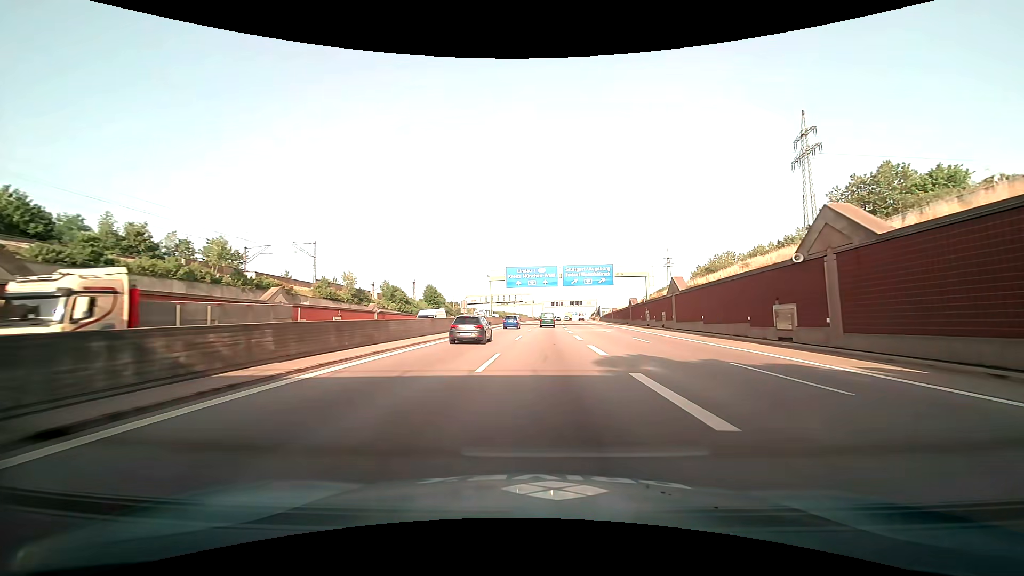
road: motorway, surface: asphalt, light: Day
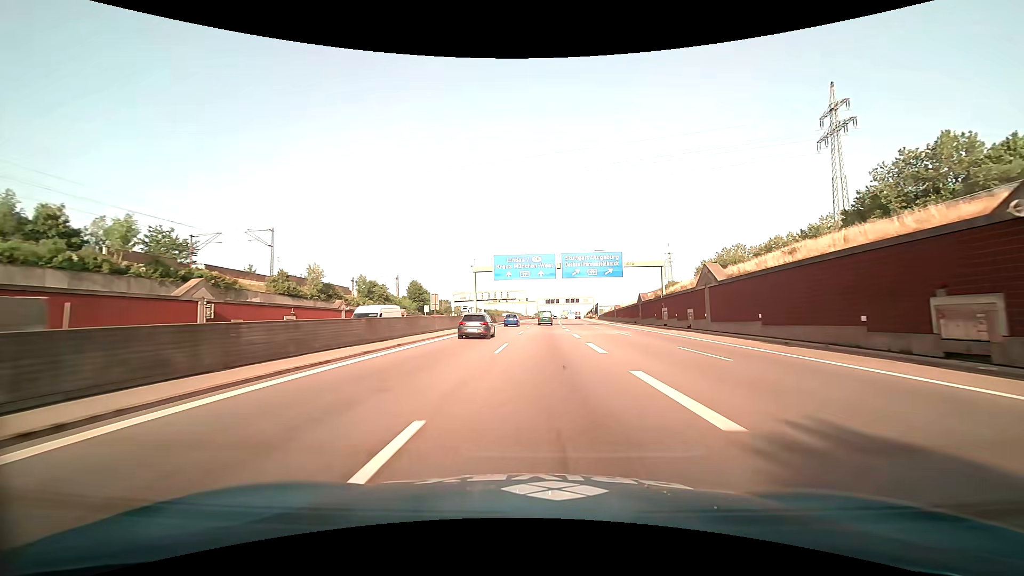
(-0.1, +12.0) m; -1°
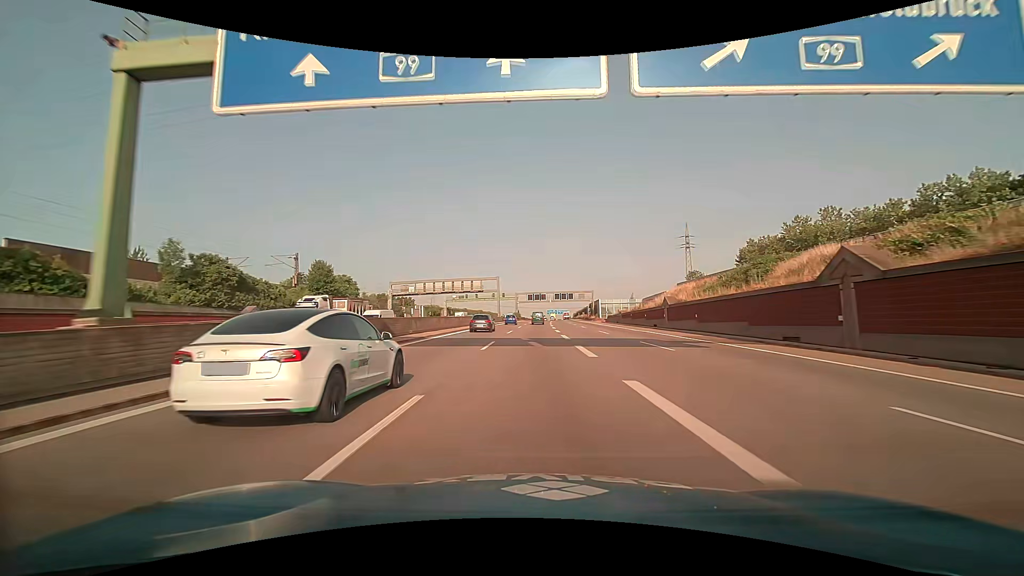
(+1.4, +50.2) m; +3°
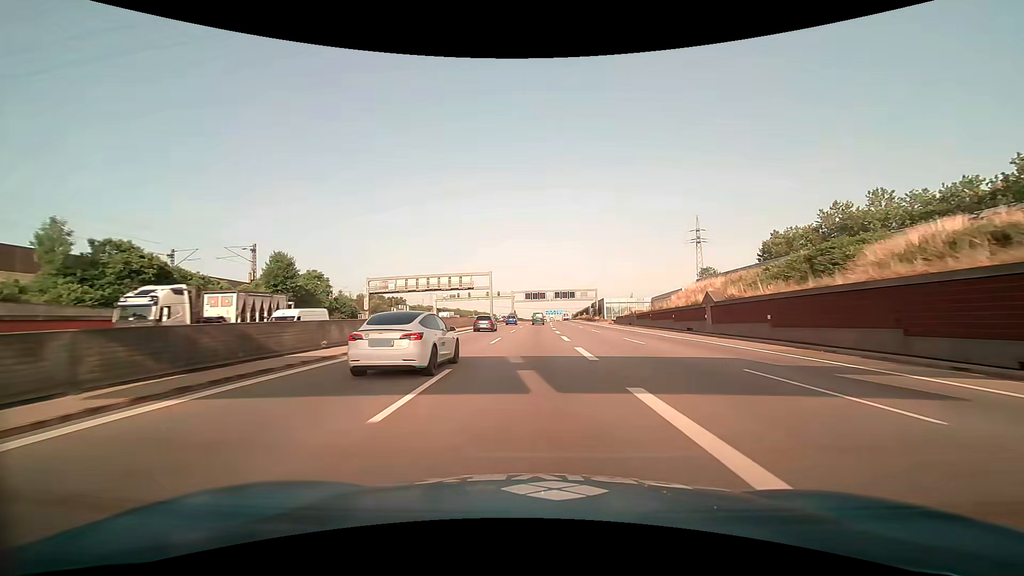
(0.0, +13.0) m; 0°
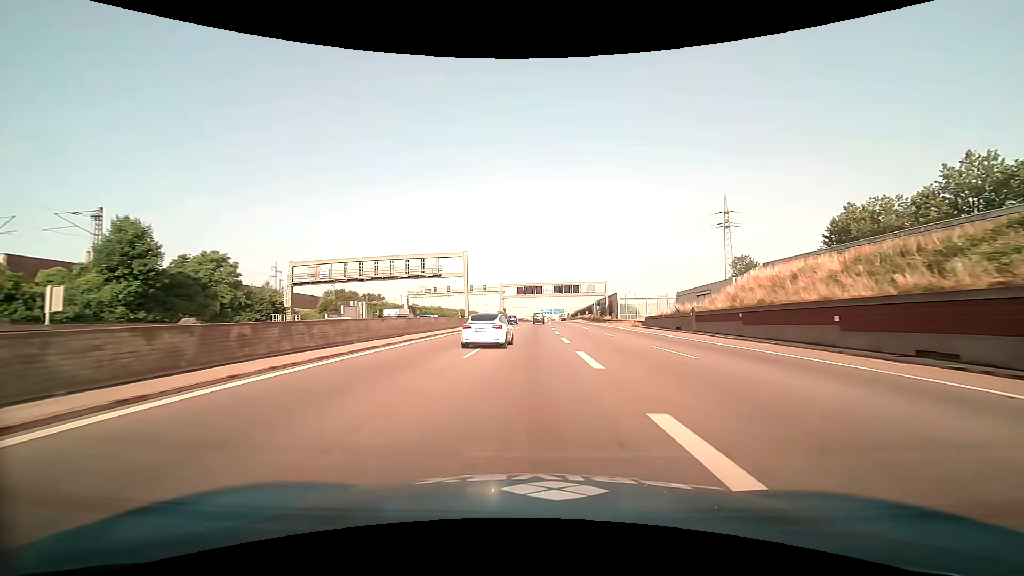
(+0.1, +26.6) m; 0°
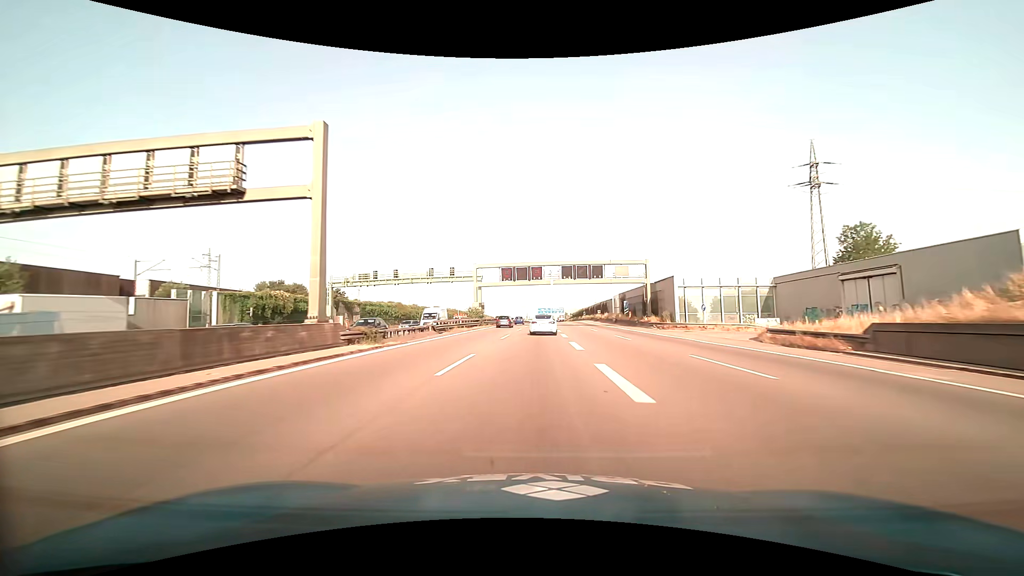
(+0.2, +41.2) m; +1°
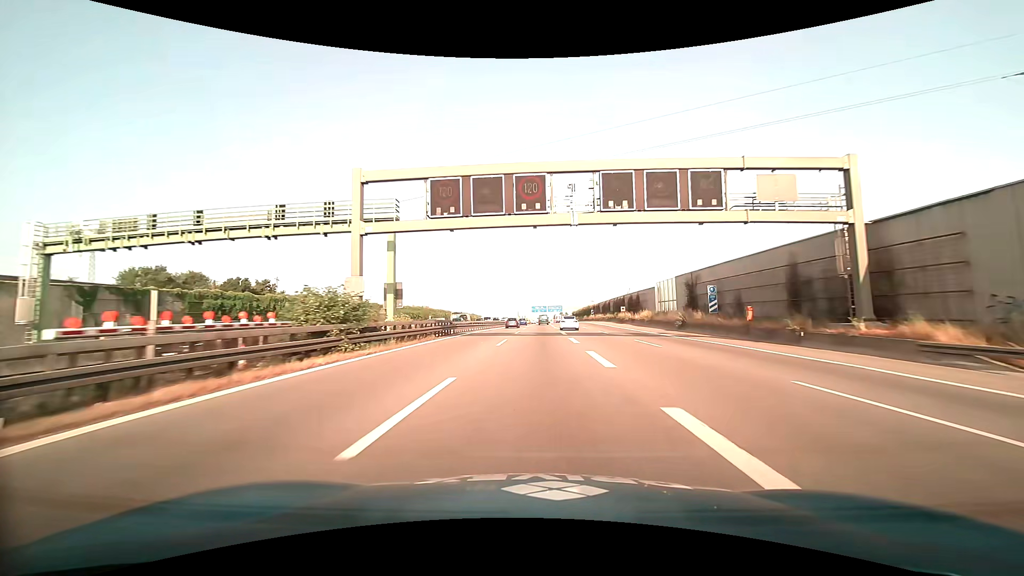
(+0.2, +42.6) m; +1°
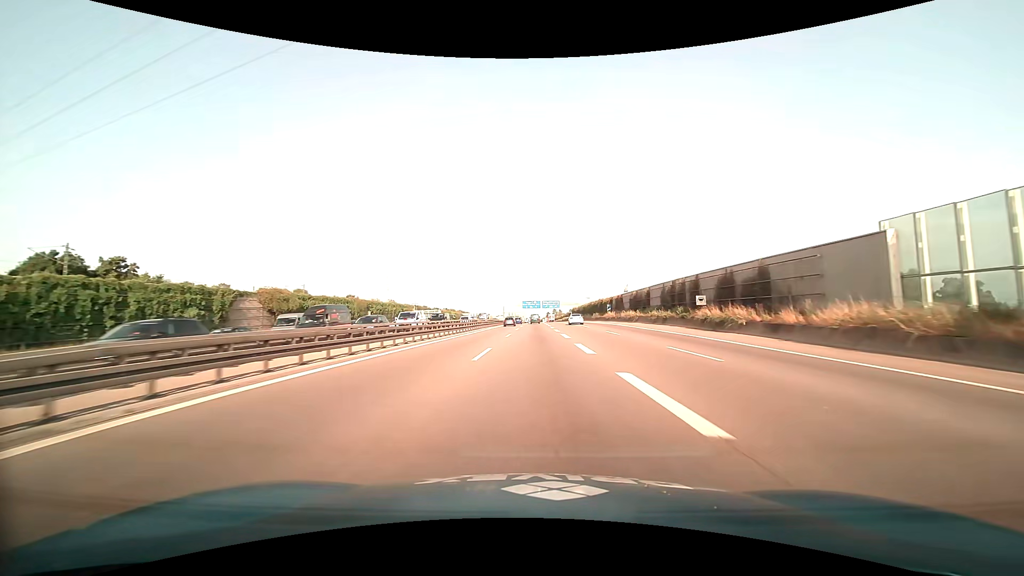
(+0.1, +43.9) m; +1°
(0, +10) (0, +20) (0, +30) (0, +40) (0, +50) (0, +60) (0, +70) (0, +80) (+1, +90) (+1, +100) m
